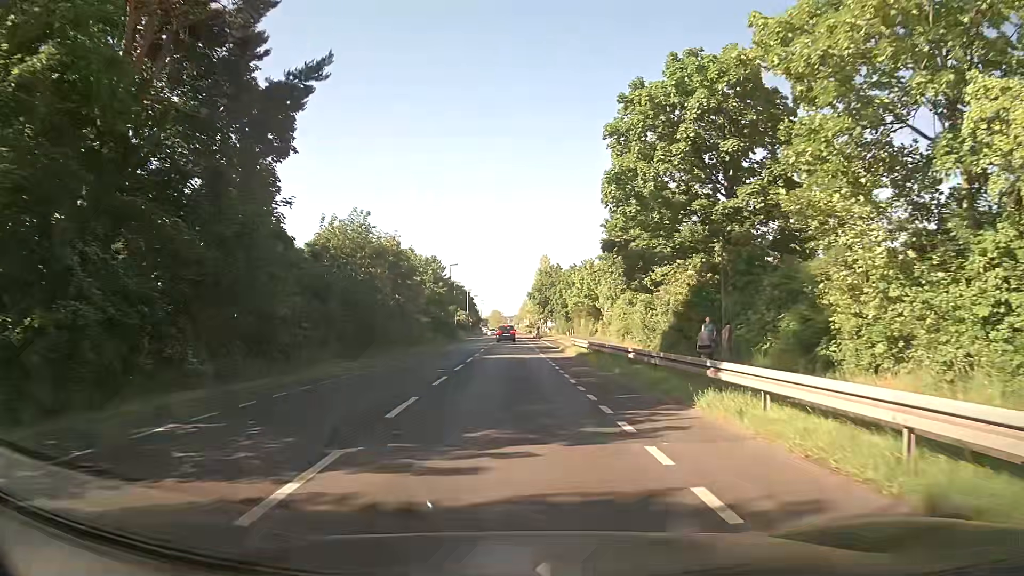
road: secondary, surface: asphalt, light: Day
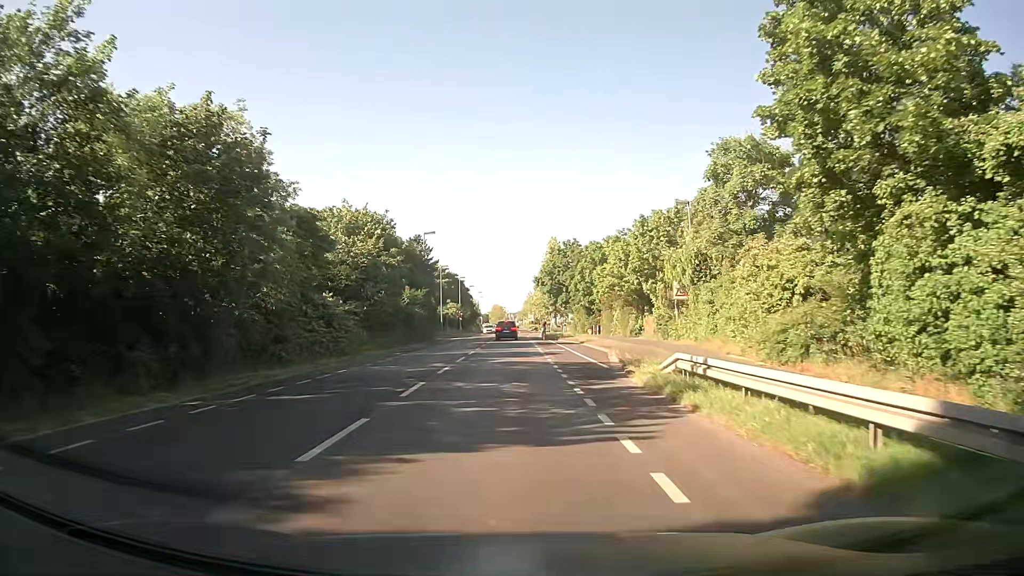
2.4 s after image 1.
(+0.1, +27.8) m; 0°
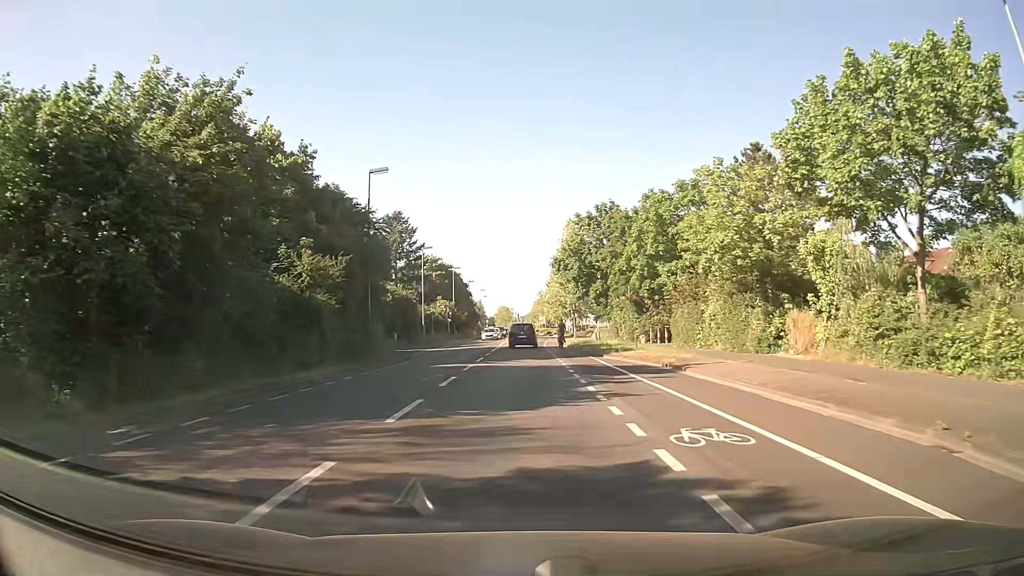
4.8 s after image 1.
(-0.6, +27.0) m; -1°
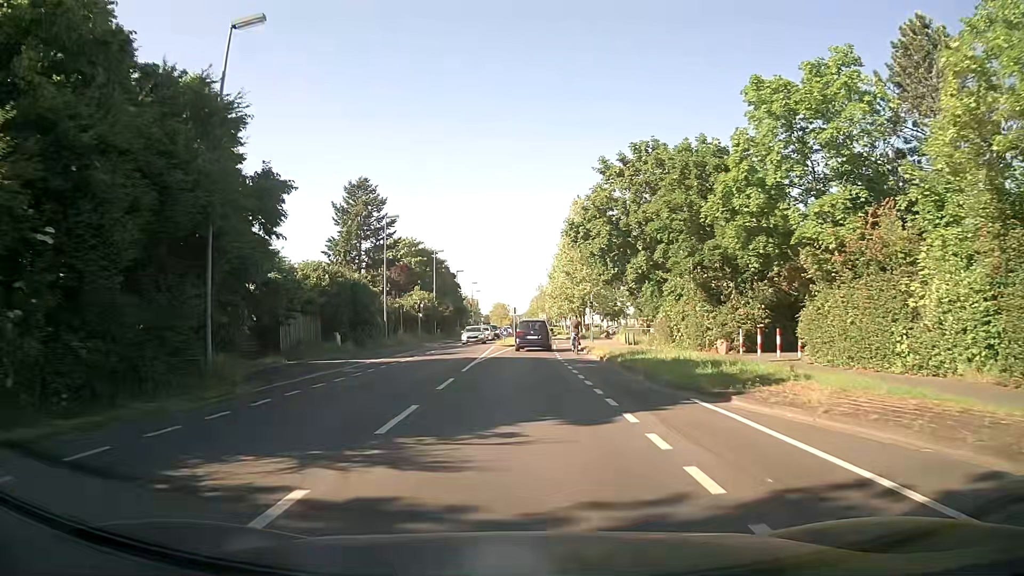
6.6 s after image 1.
(0.0, +19.3) m; +1°
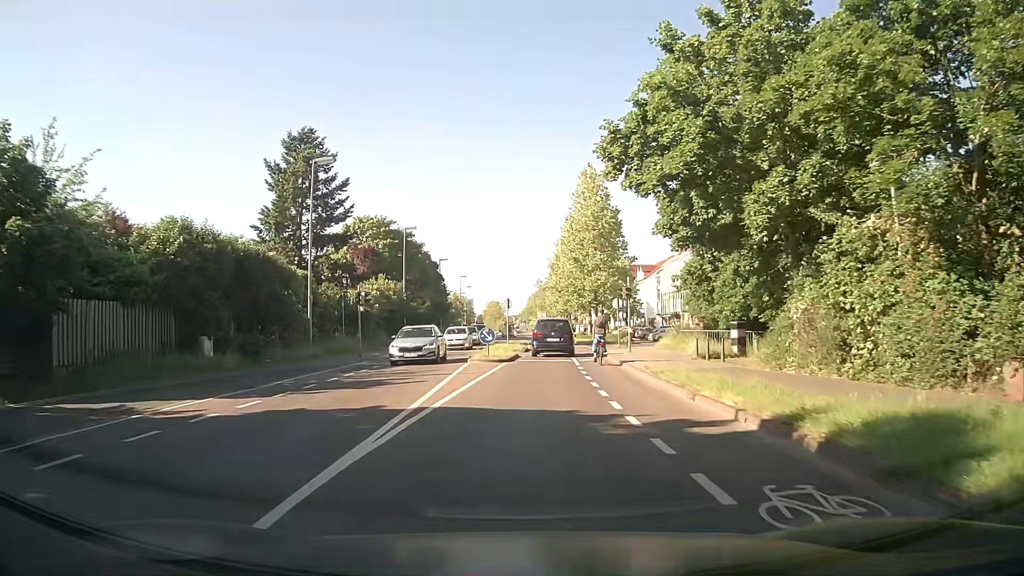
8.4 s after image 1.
(-0.1, +18.6) m; -1°
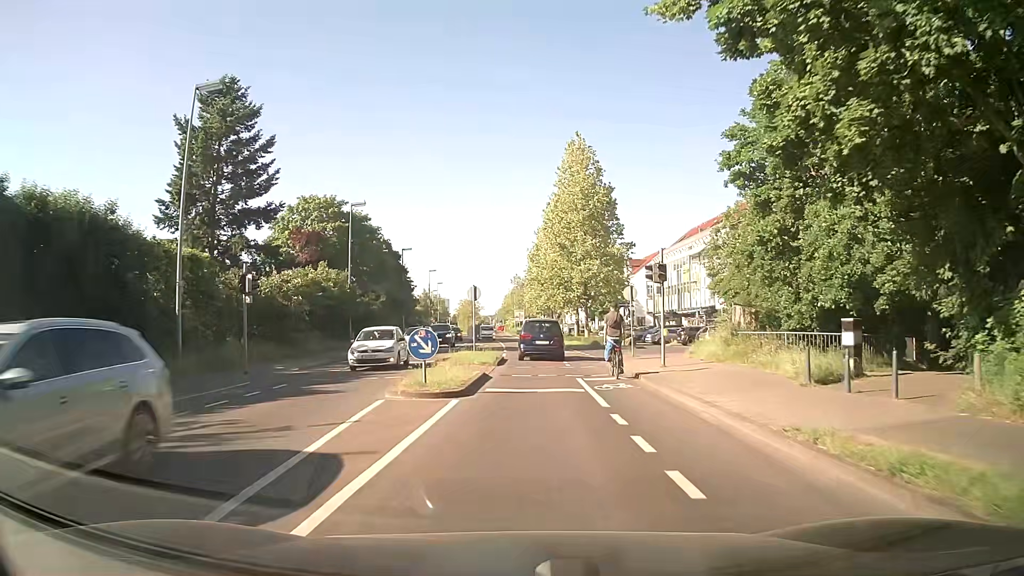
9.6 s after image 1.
(+0.3, +11.9) m; +2°
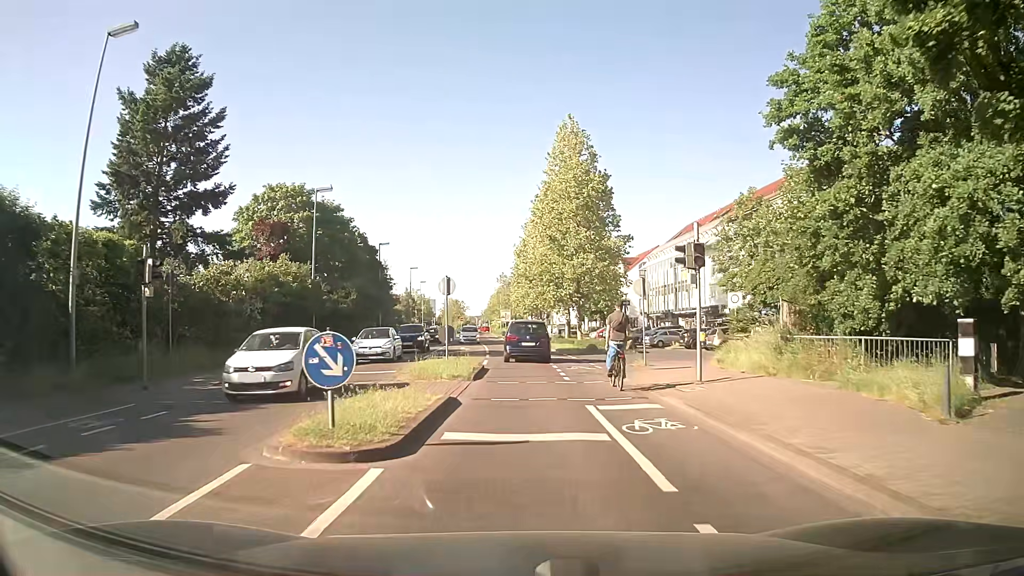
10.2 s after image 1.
(+0.1, +5.6) m; +1°
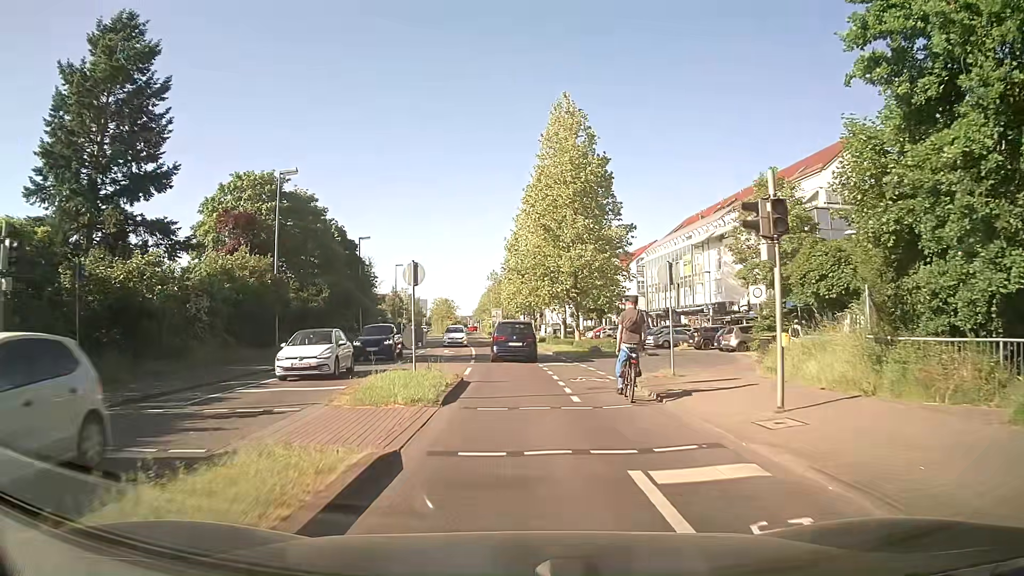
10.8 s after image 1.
(+0.1, +5.2) m; +1°
(0, +10) (0, +20) (0, +30) (-1, +40) (-2, +50) (-3, +60) (-4, +70) (-5, +80) (-6, +90) (-7, +100) m
